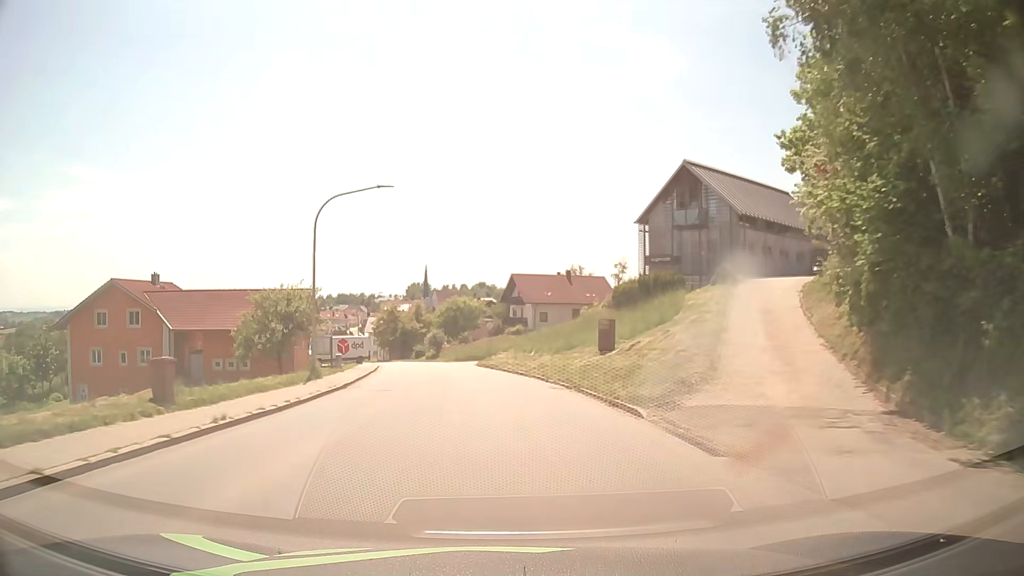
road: tertiary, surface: asphalt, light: Day
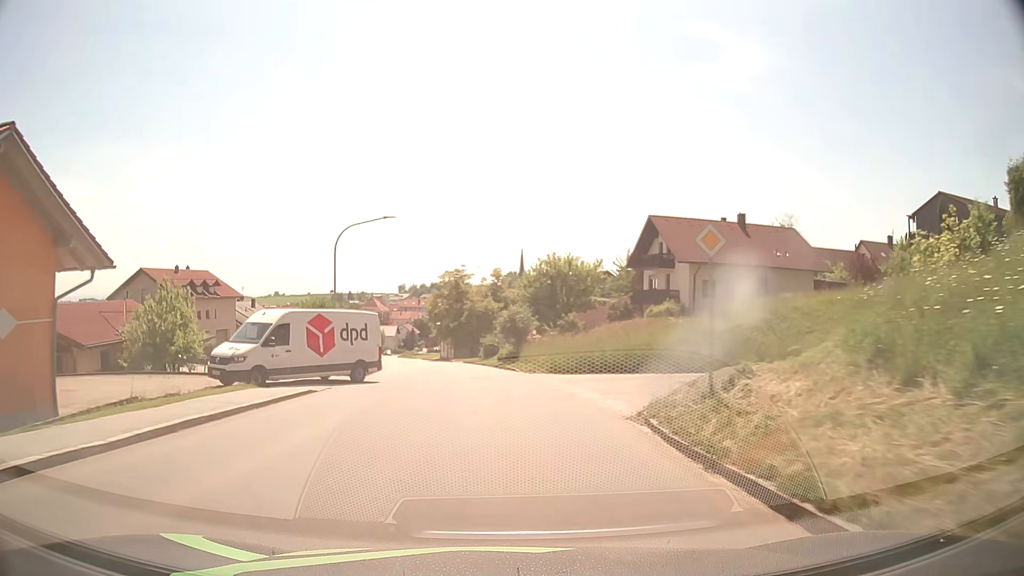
(-2.4, +38.9) m; -8°
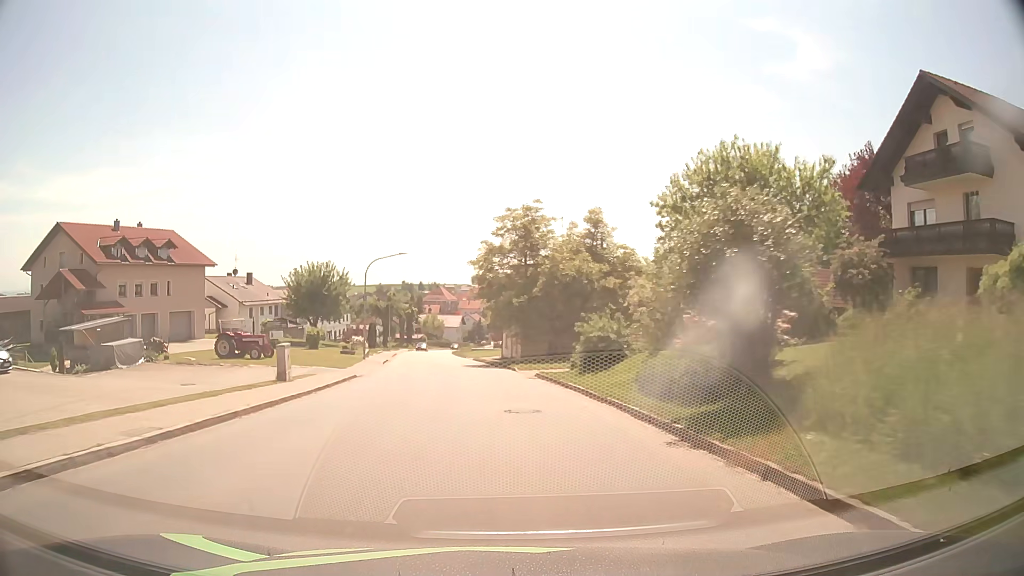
(-1.8, +31.3) m; -6°
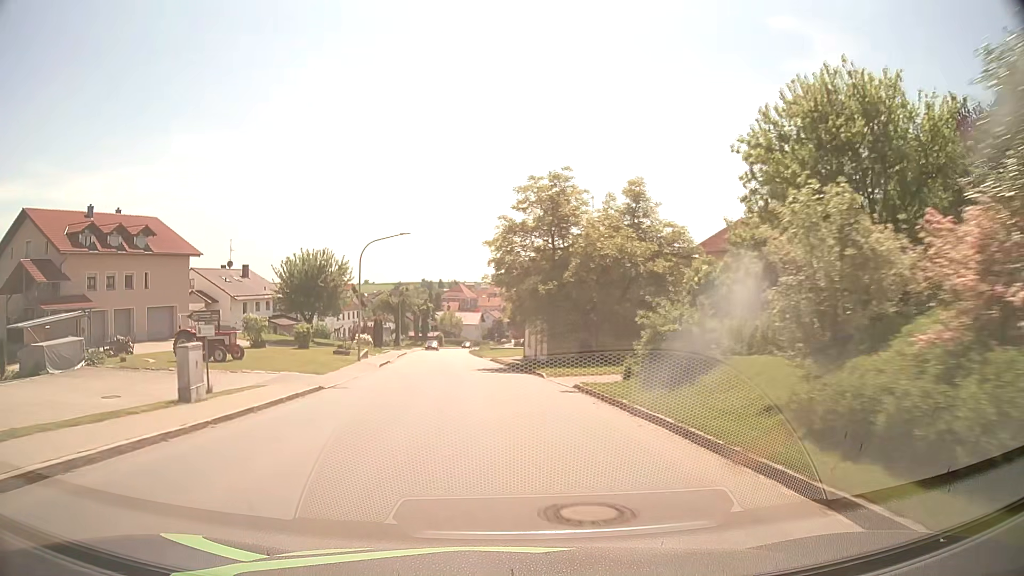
(-0.1, +7.8) m; -2°
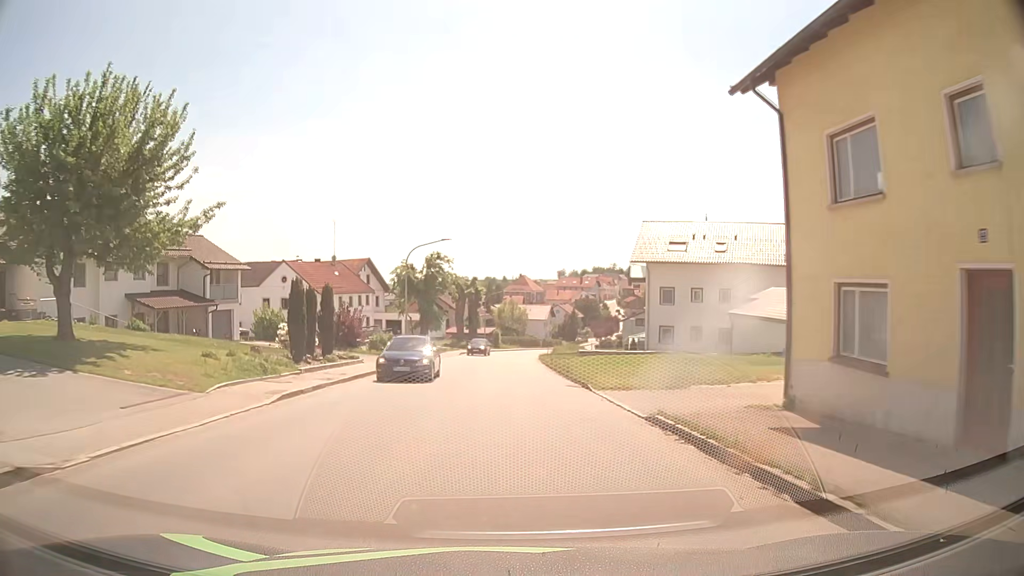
(-2.3, +39.0) m; -5°
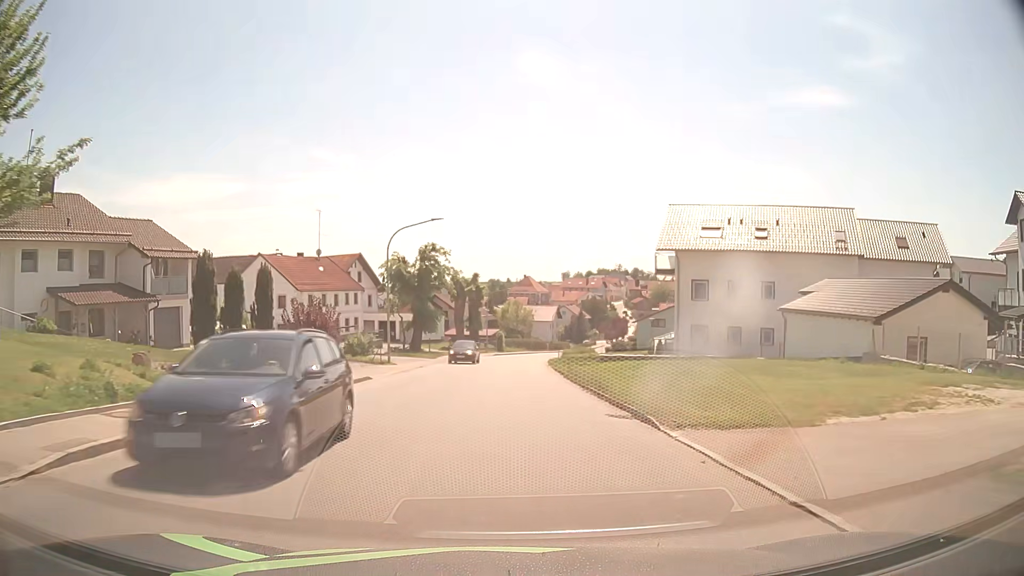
(-0.1, +7.8) m; -1°
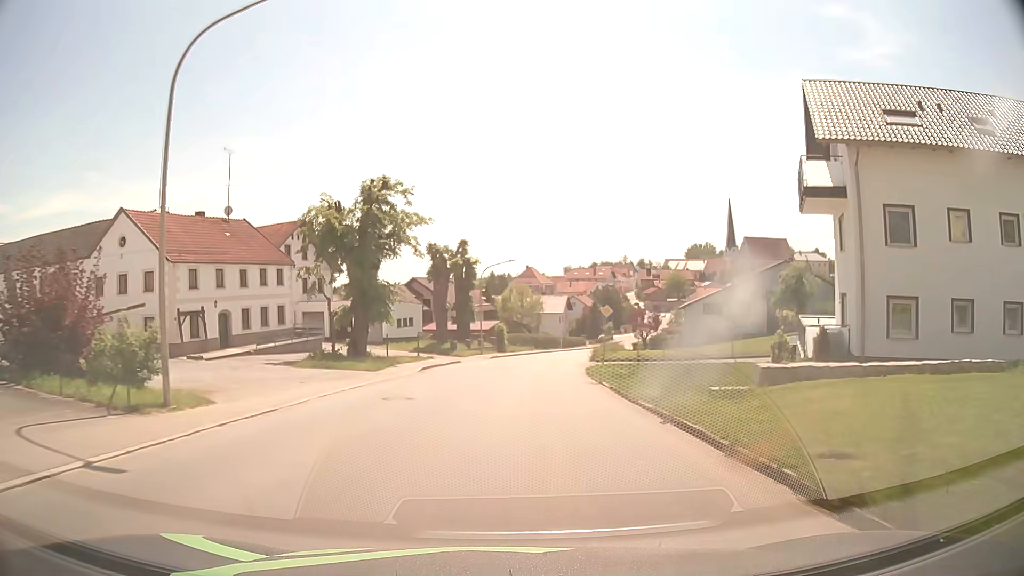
(+0.1, +23.4) m; 0°
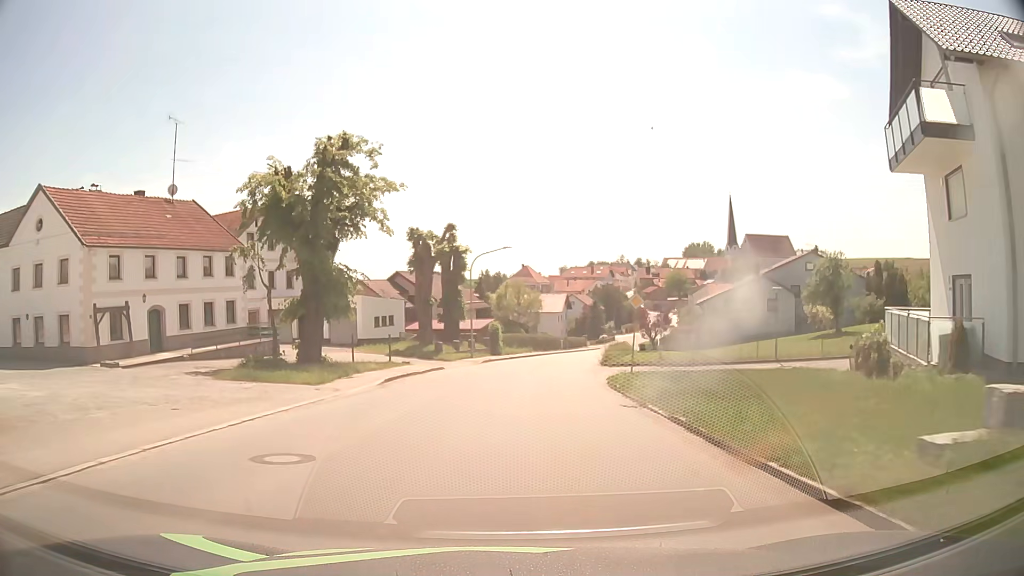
(0.0, +7.8) m; 0°
